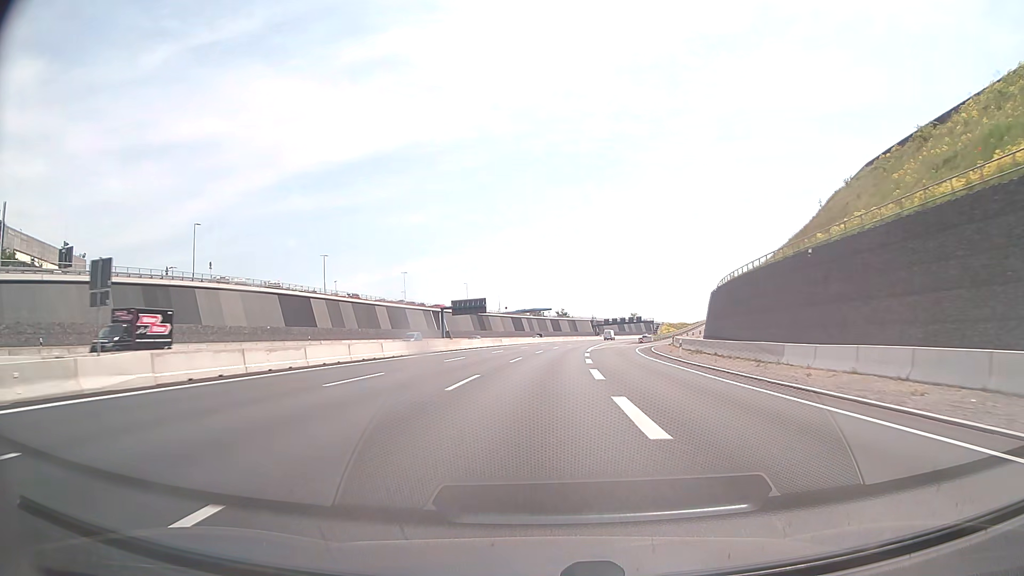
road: motorway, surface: asphalt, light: Day
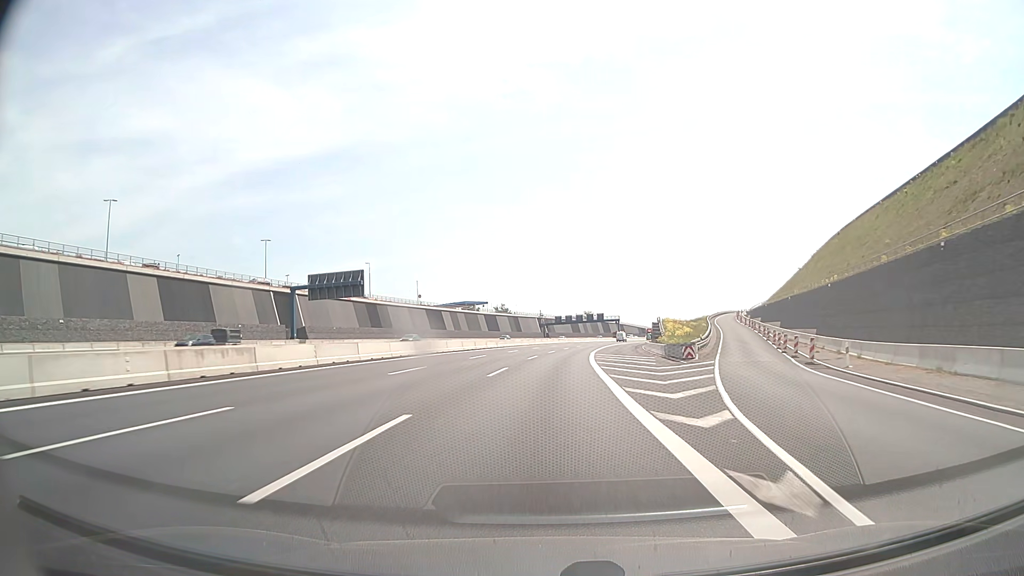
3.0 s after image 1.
(+2.8, +64.8) m; +5°
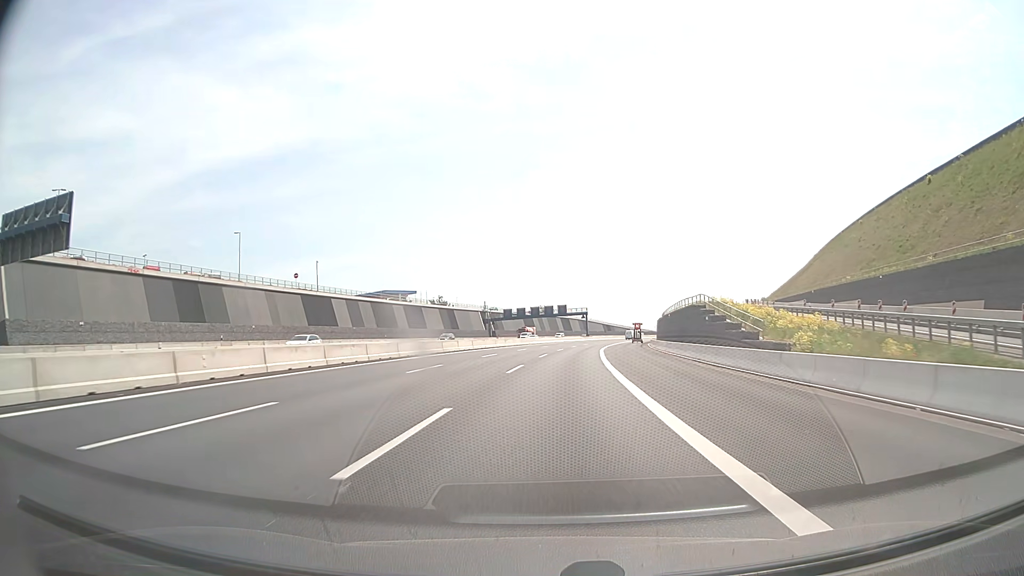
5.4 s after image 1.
(+1.9, +51.8) m; +4°
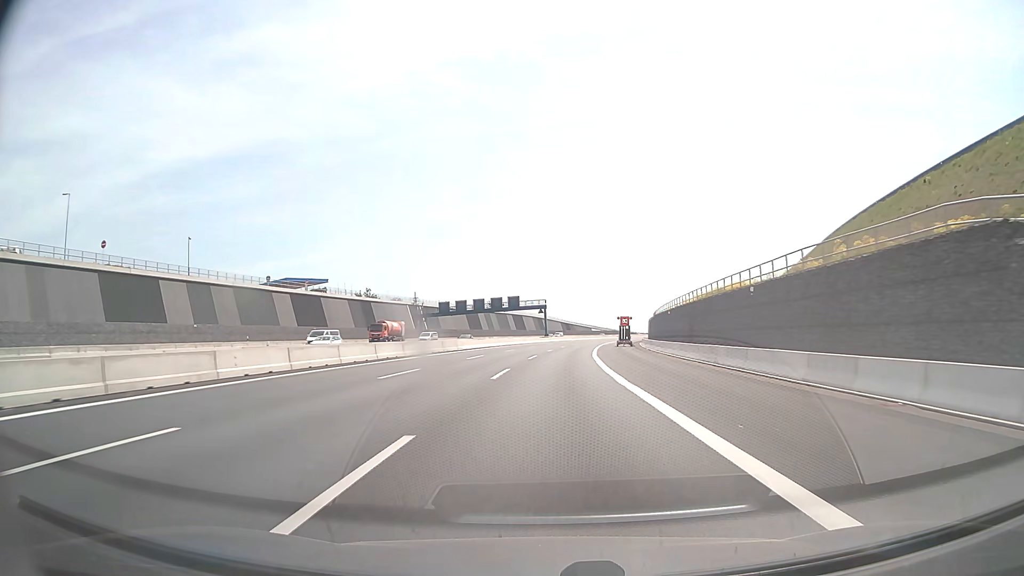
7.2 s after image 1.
(+1.3, +38.8) m; +4°
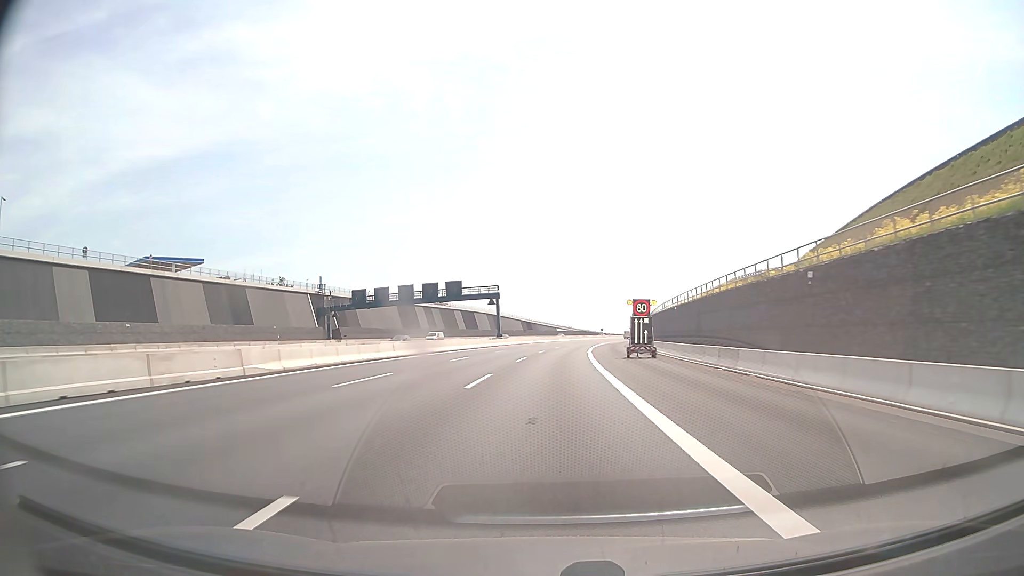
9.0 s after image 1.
(+1.4, +39.0) m; +4°
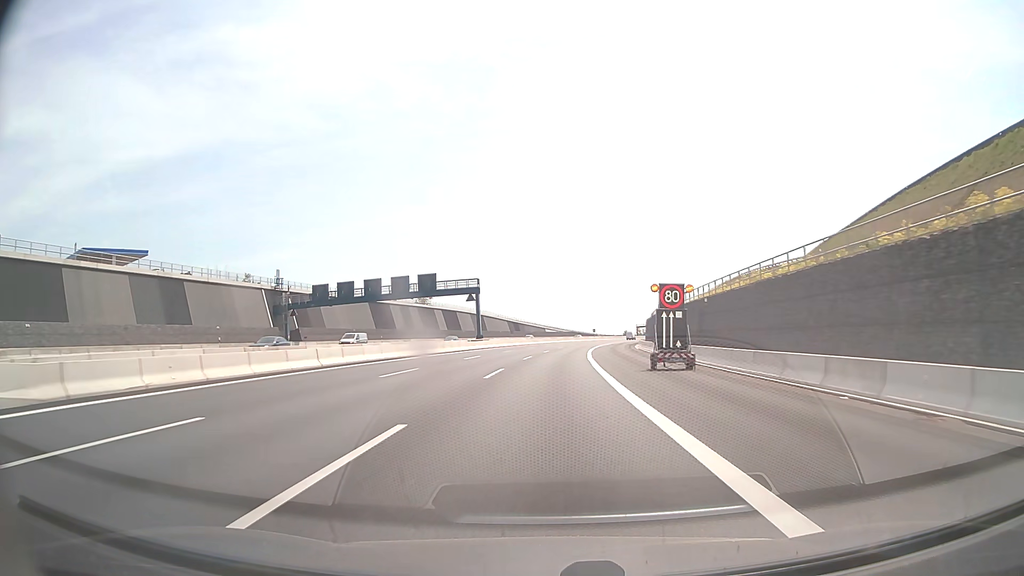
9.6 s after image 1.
(+0.1, +13.1) m; +1°
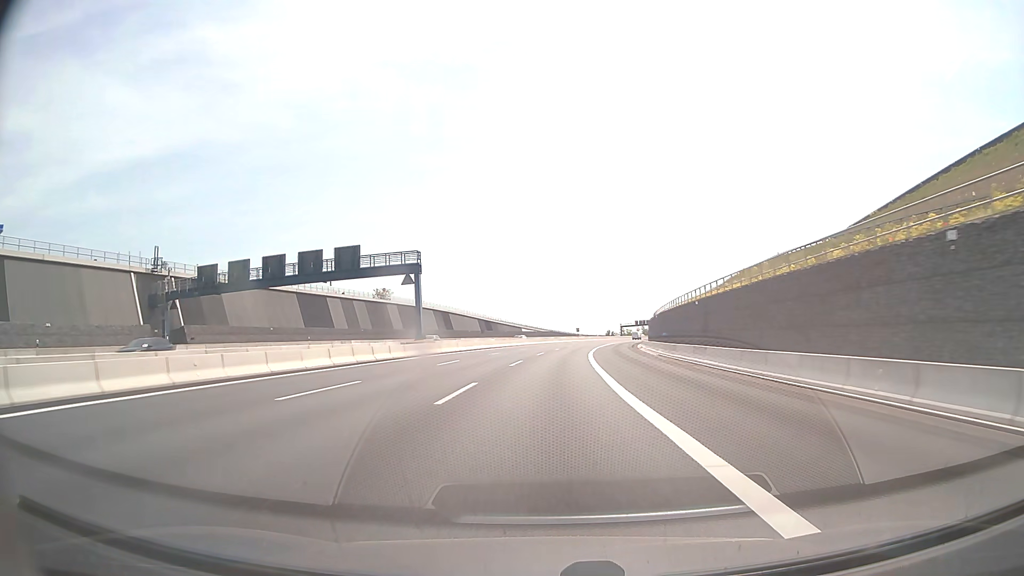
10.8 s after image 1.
(+0.4, +26.4) m; +2°
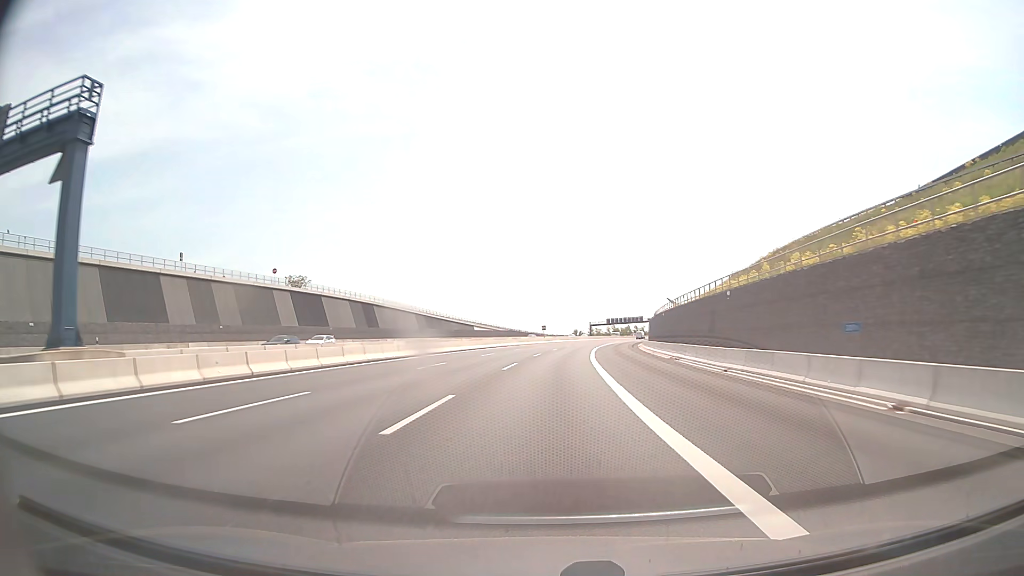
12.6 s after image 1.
(+1.1, +39.9) m; +3°
(0, +10) (0, +20) (+1, +30) (+1, +40) (+2, +50) (+3, +60) (+3, +70) (+4, +80) (+6, +90) (+7, +100) m
